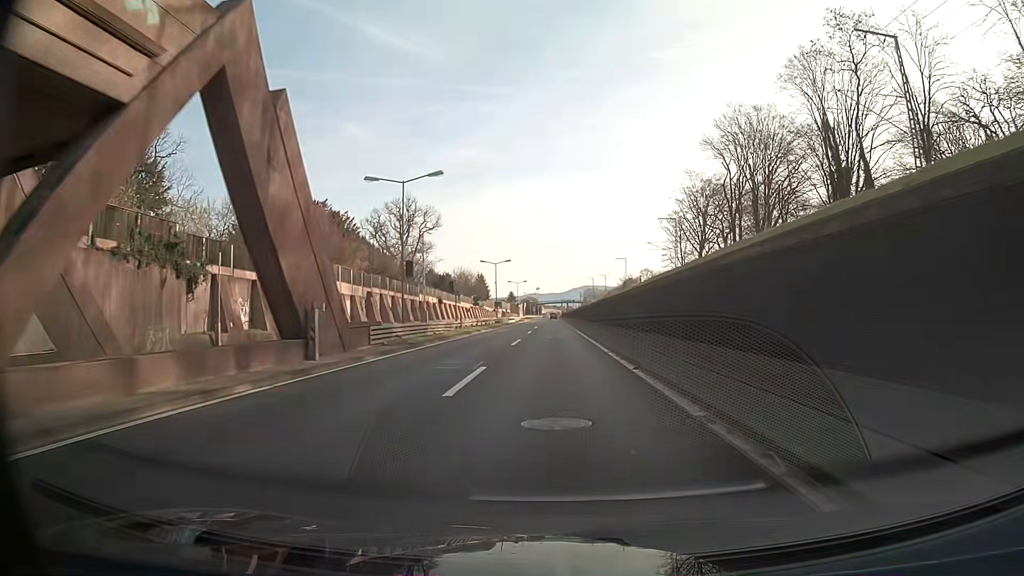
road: trunk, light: Day
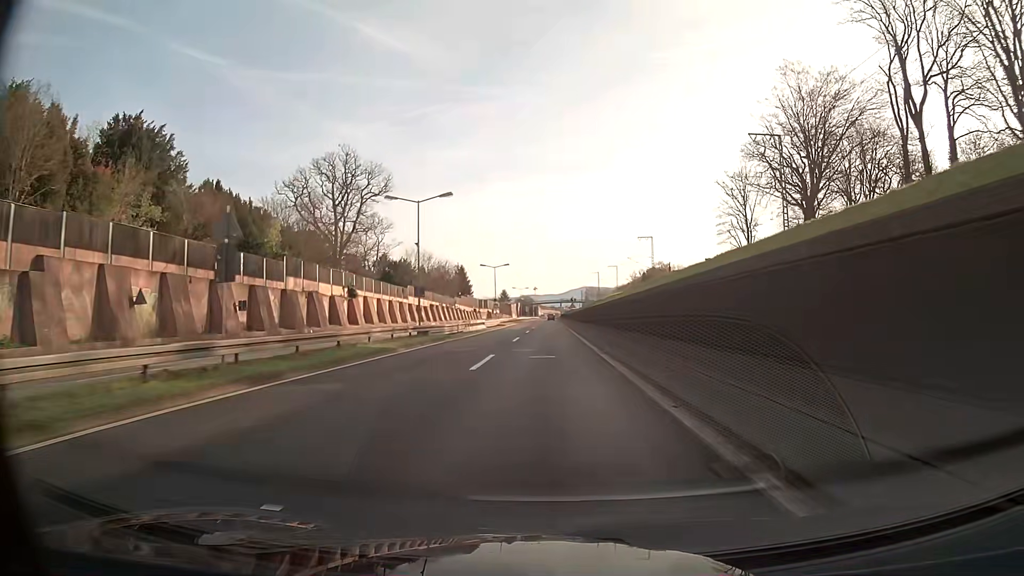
(+0.1, +48.6) m; 0°
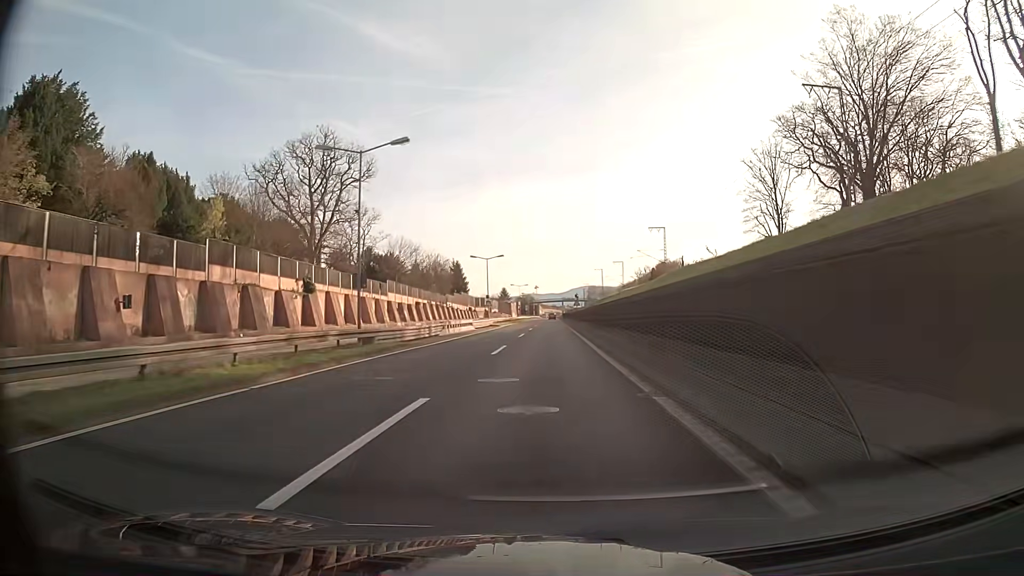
(0.0, +12.1) m; 0°
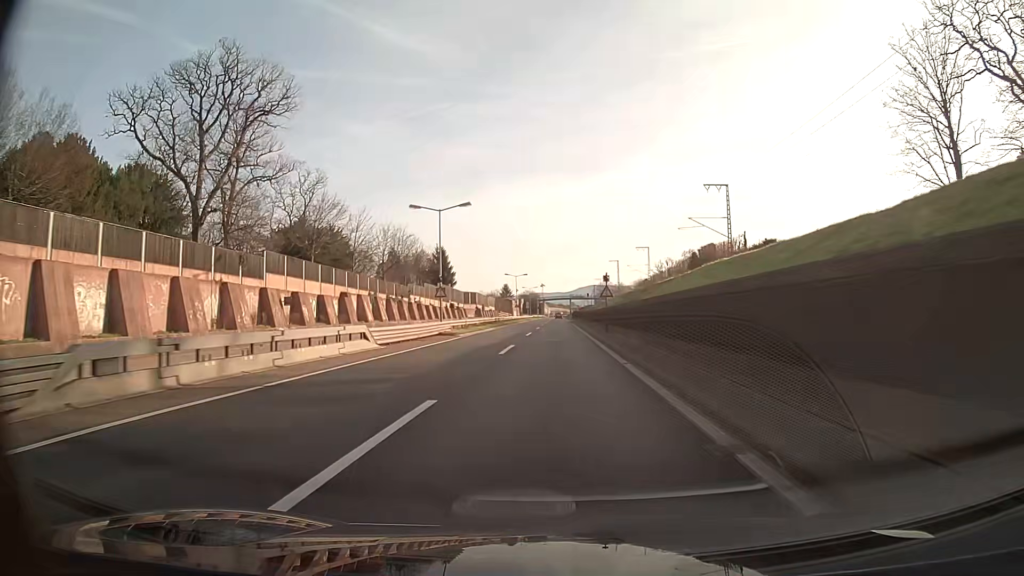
(-0.2, +36.4) m; 0°
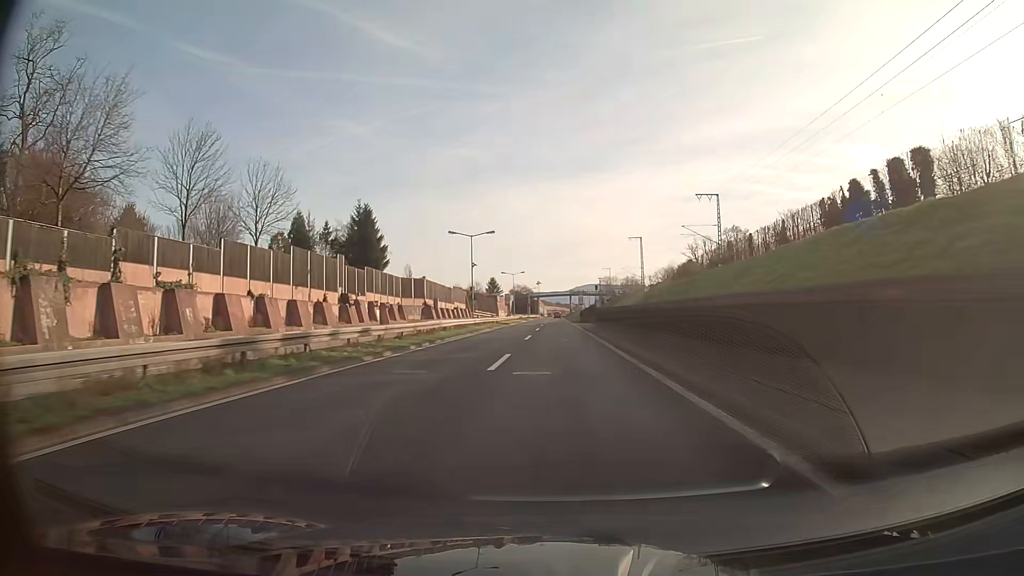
(+0.1, +60.7) m; 0°
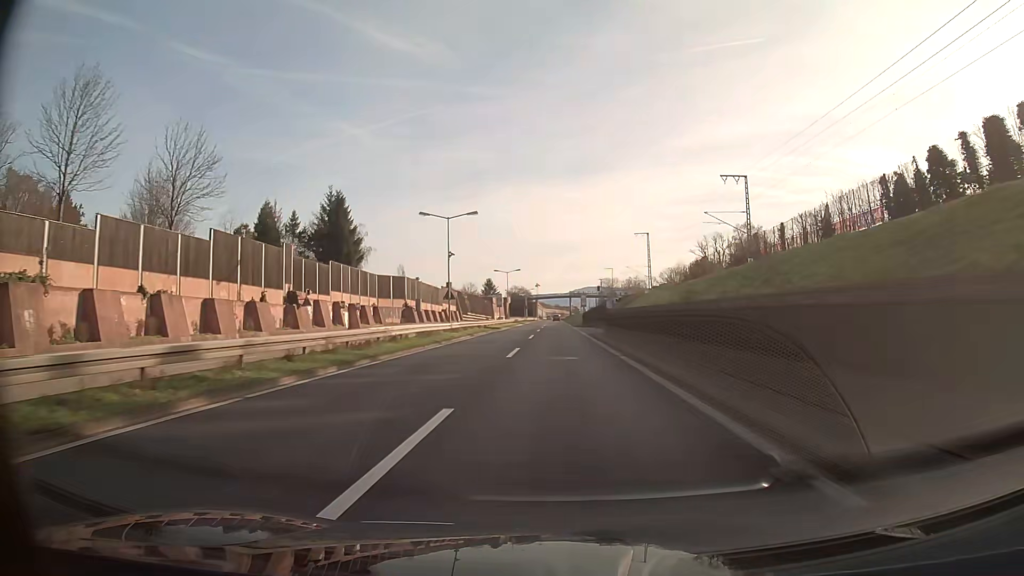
(0.0, +12.2) m; 0°
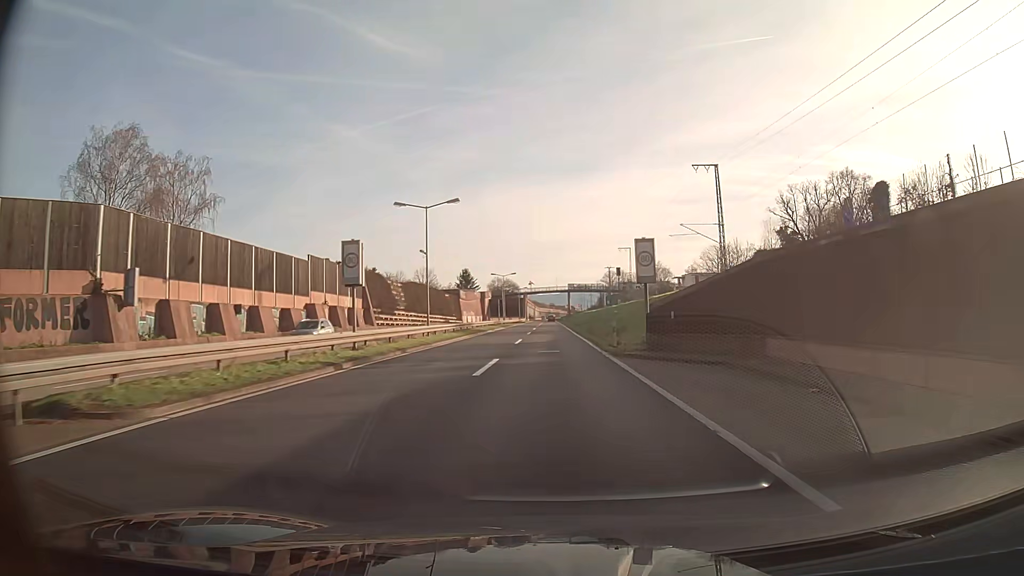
(+0.2, +60.7) m; 0°
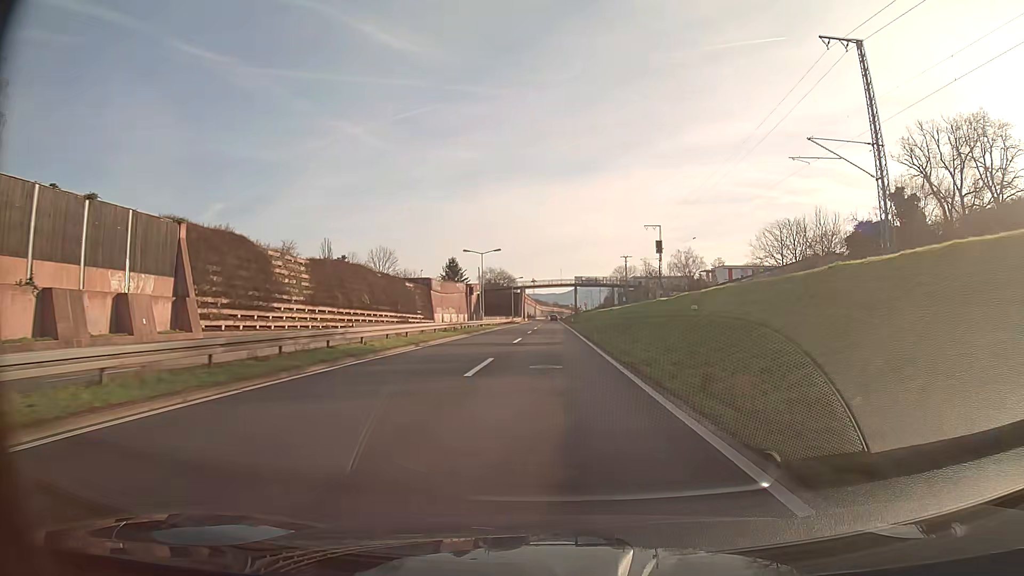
(-0.1, +36.4) m; 0°
